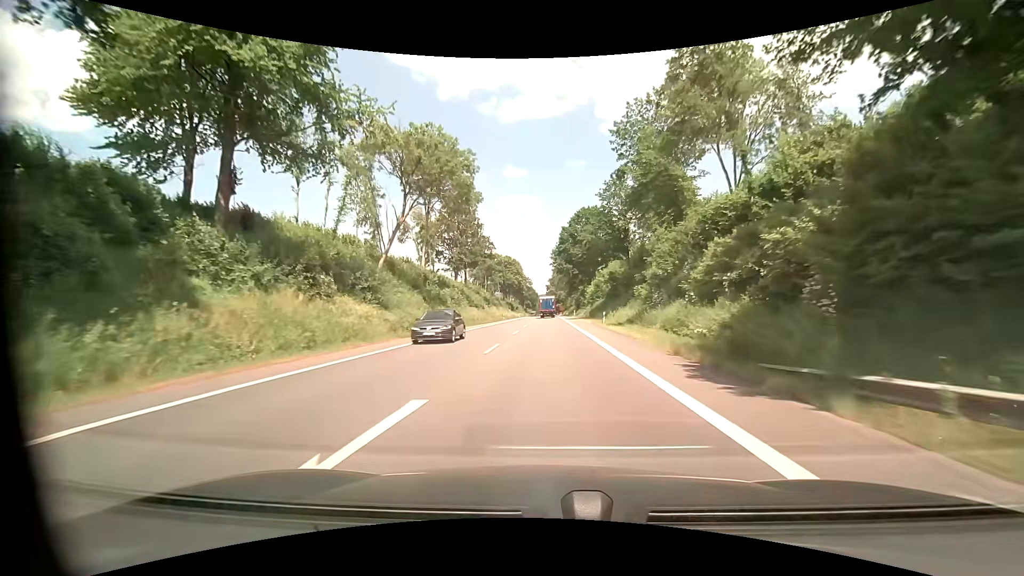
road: primary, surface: asphalt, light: Day
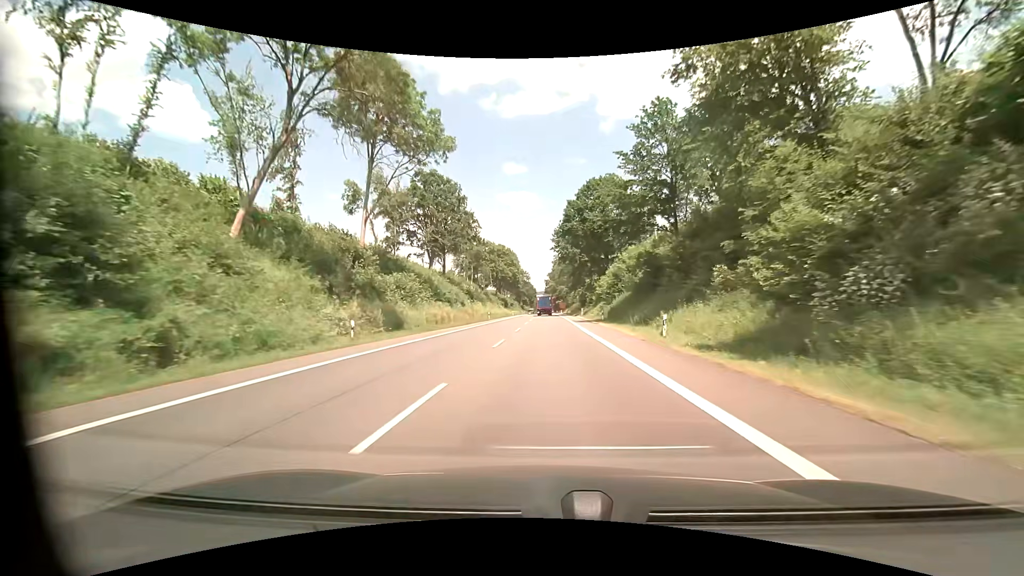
(+0.1, +22.6) m; 0°
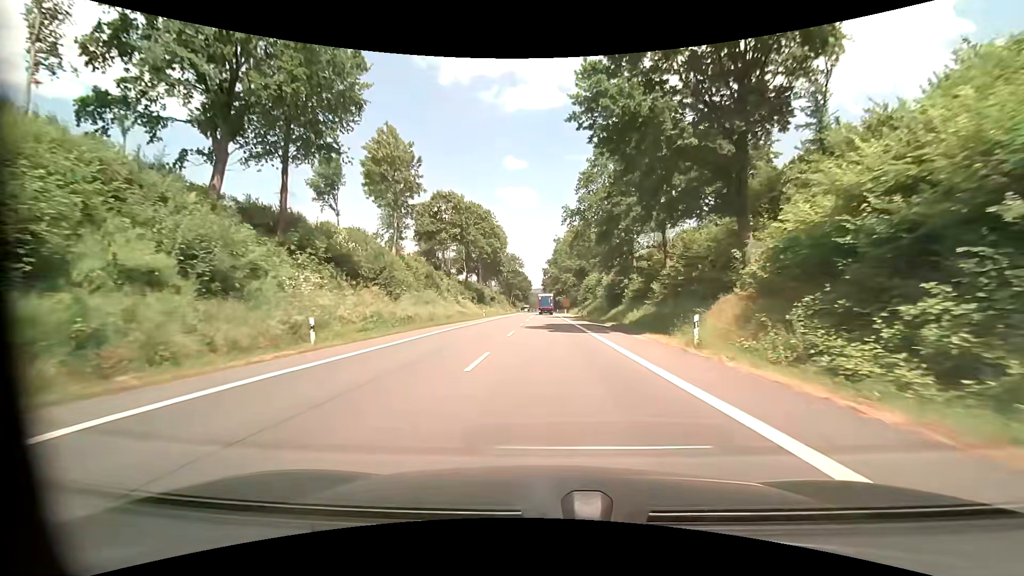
(0.0, +54.1) m; 0°
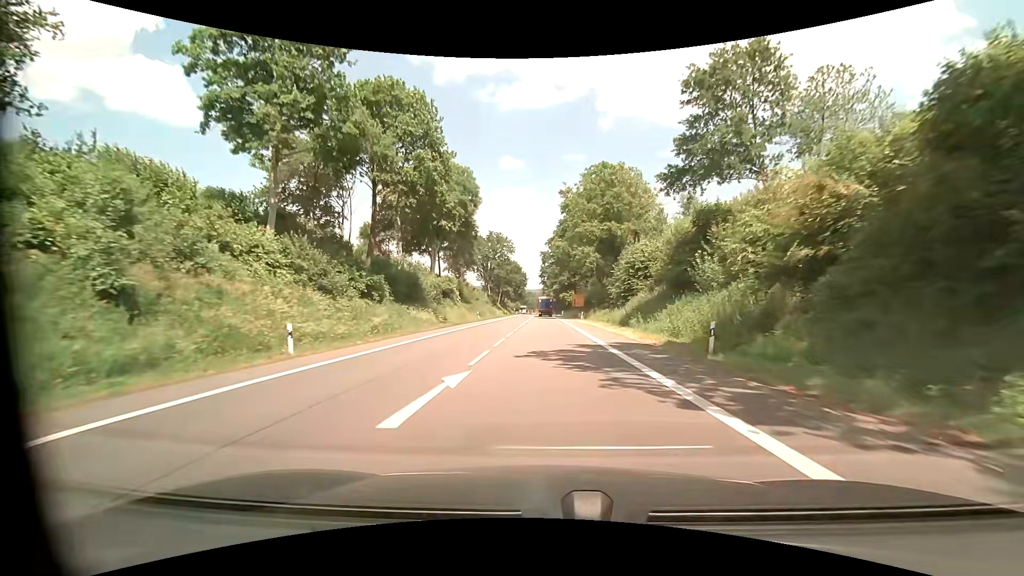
(+0.1, +52.6) m; 0°
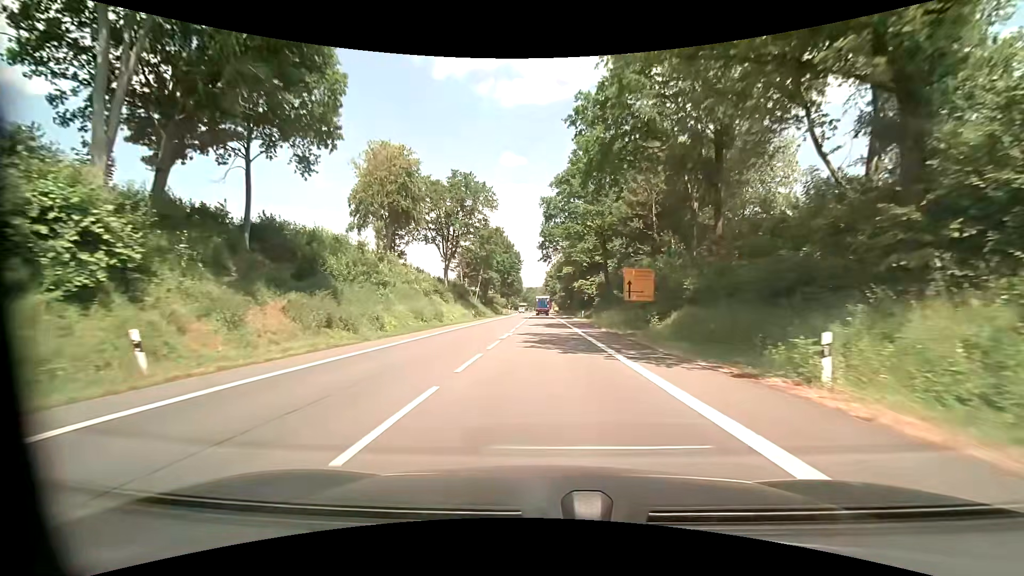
(+0.2, +55.4) m; 0°
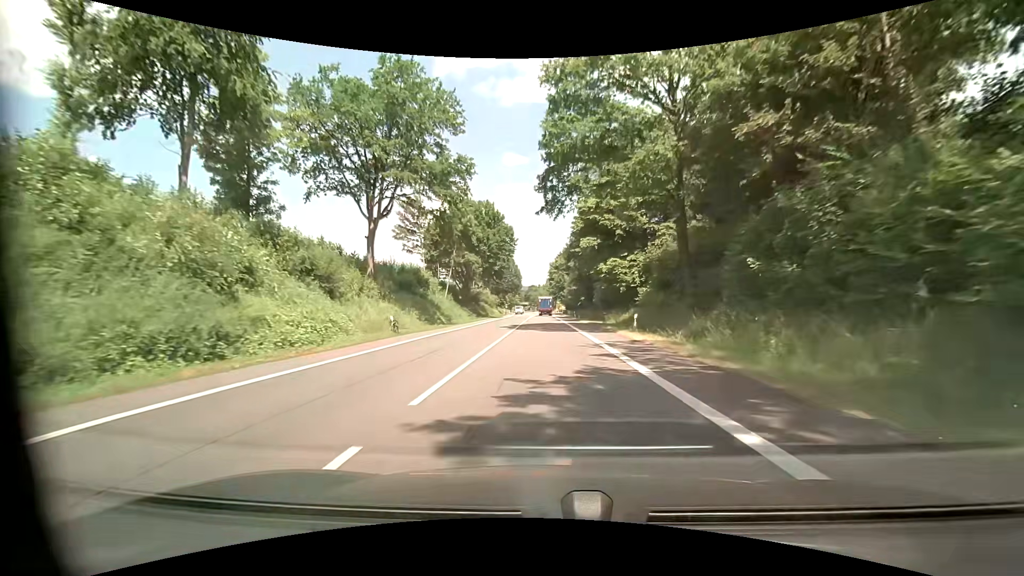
(-0.1, +33.5) m; -1°
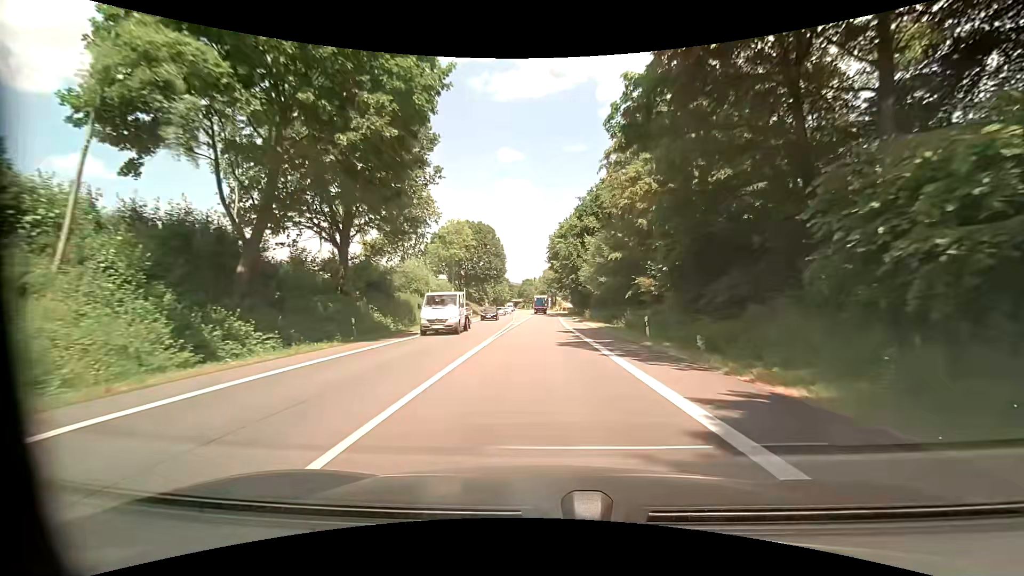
(+0.2, +53.4) m; +1°
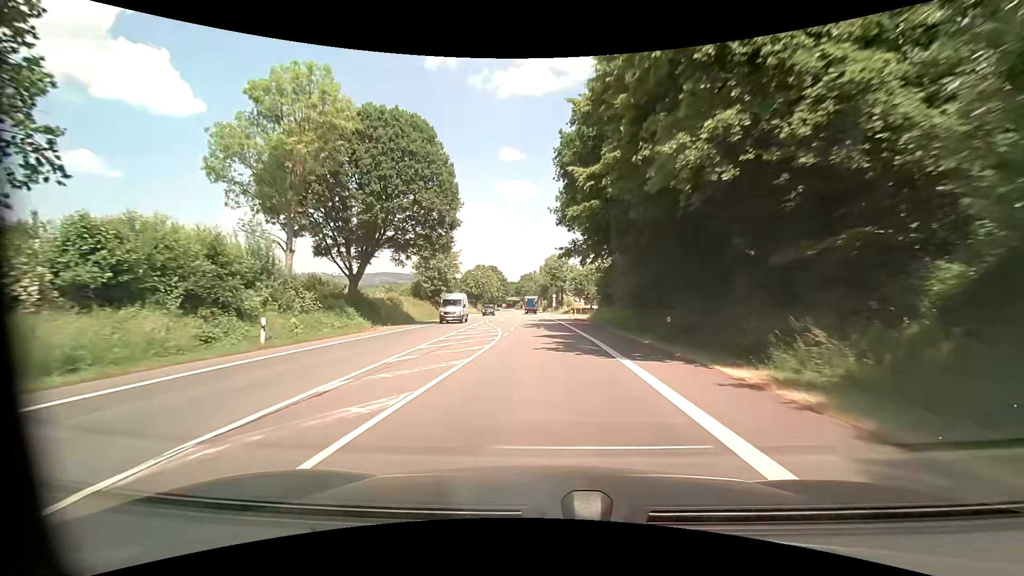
(+0.1, +54.2) m; 0°
(0, +10) (0, +20) (0, +30) (0, +40) (-1, +50) (-1, +60) (-1, +70) (-2, +80) (-2, +90) (-2, +100) m
